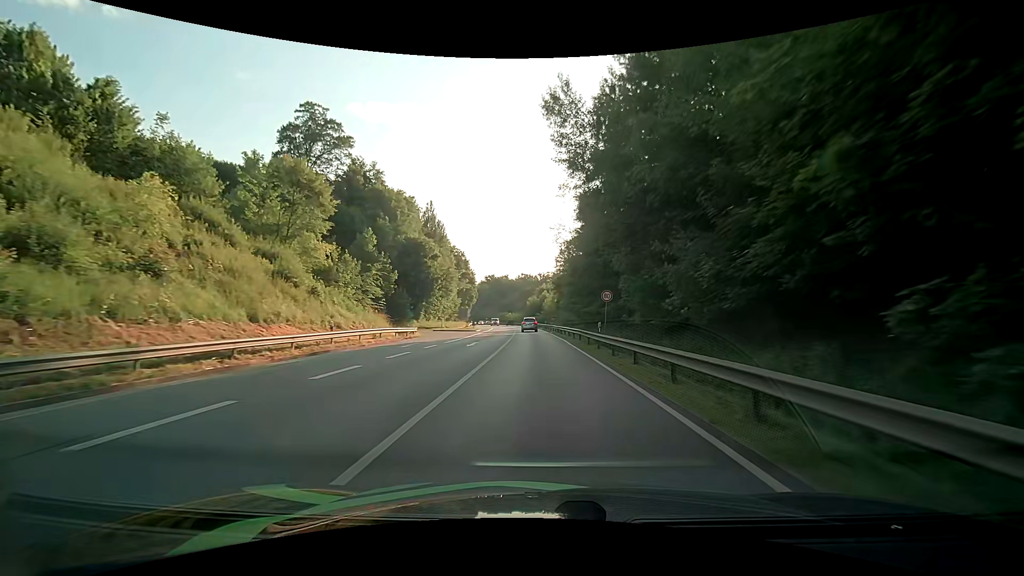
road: primary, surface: asphalt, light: Day
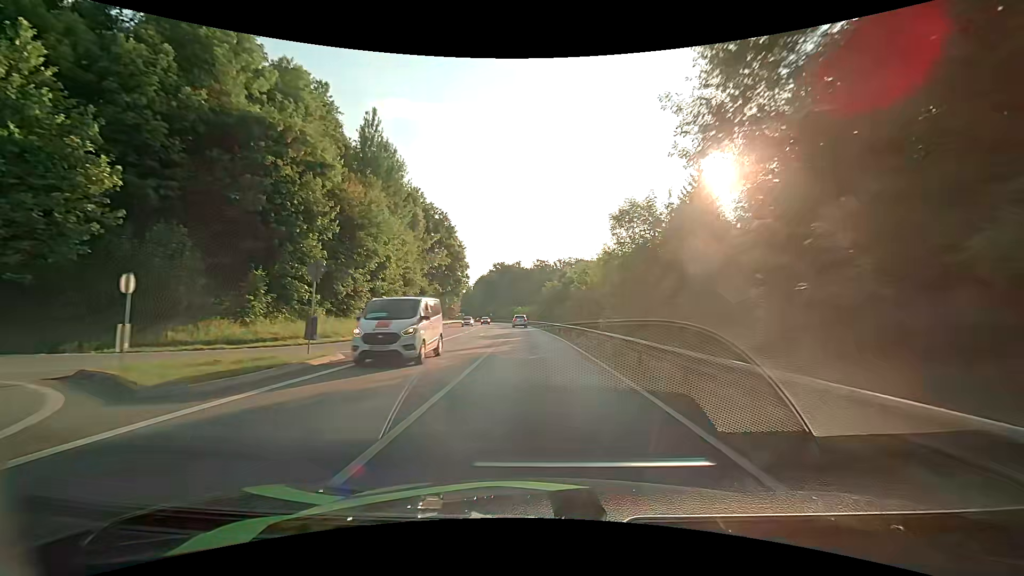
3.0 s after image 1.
(-0.8, +53.8) m; -2°
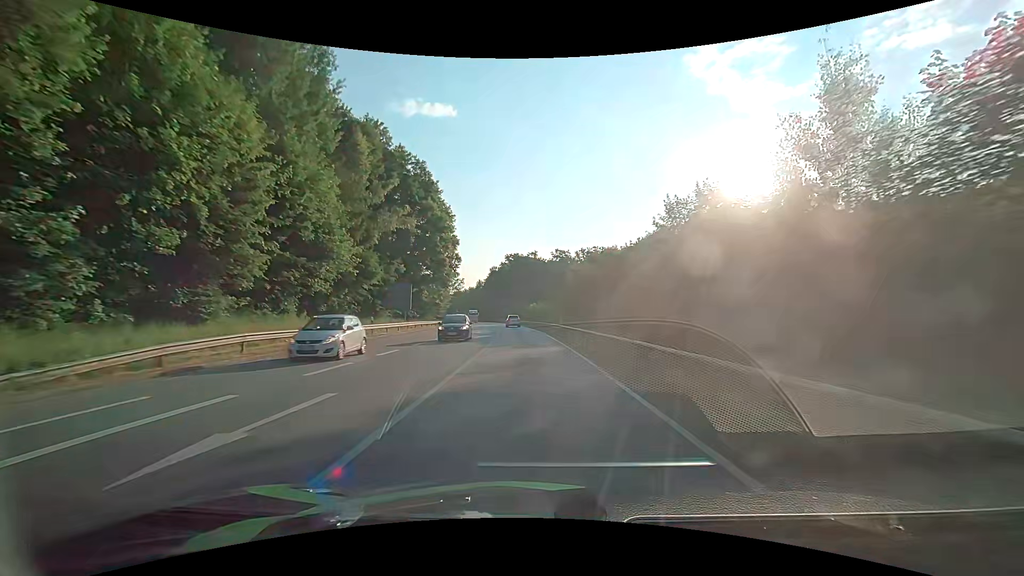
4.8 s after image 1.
(-0.3, +34.1) m; -1°
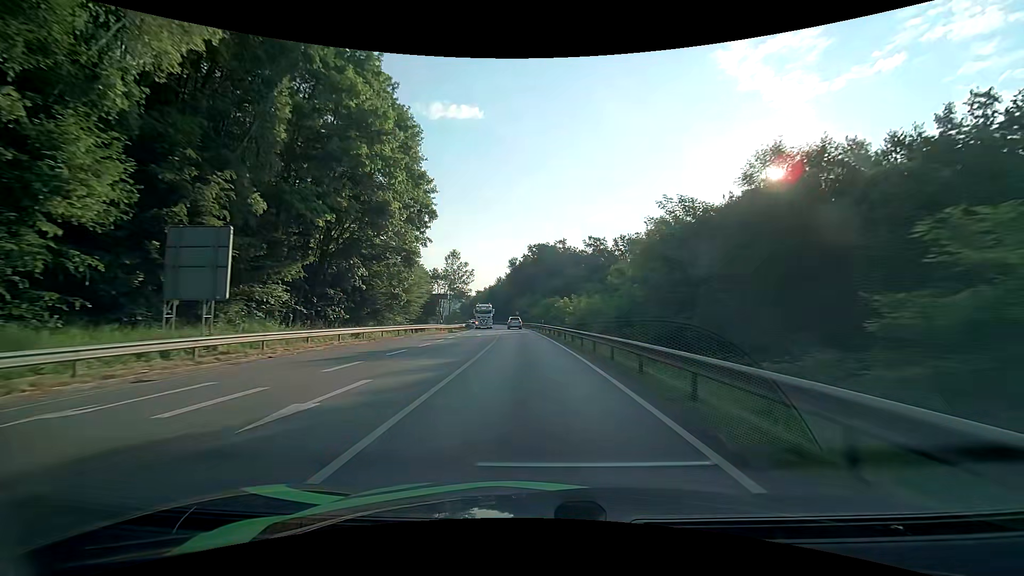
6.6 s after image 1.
(-1.0, +35.4) m; -3°
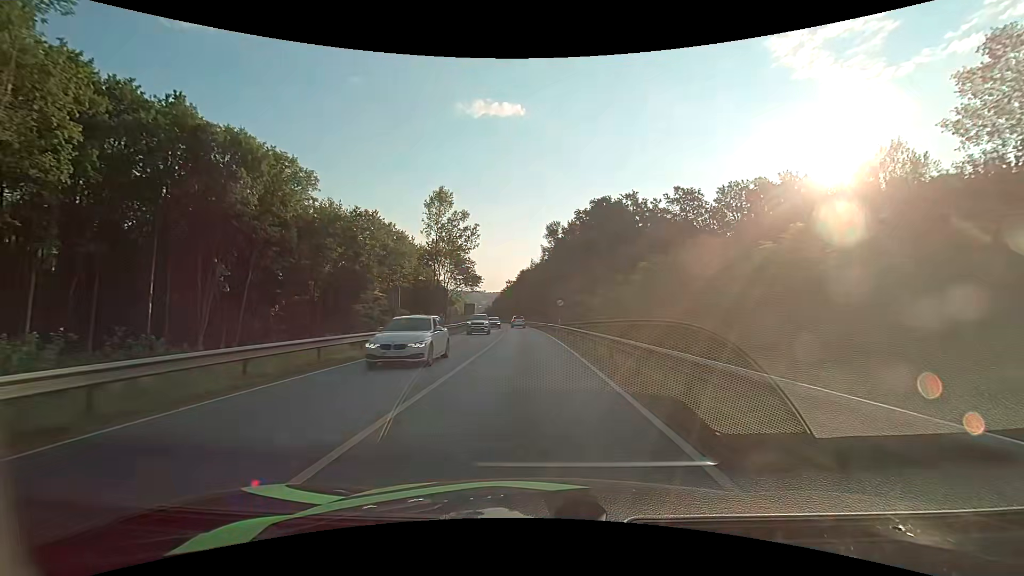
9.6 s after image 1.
(-2.5, +60.4) m; -5°
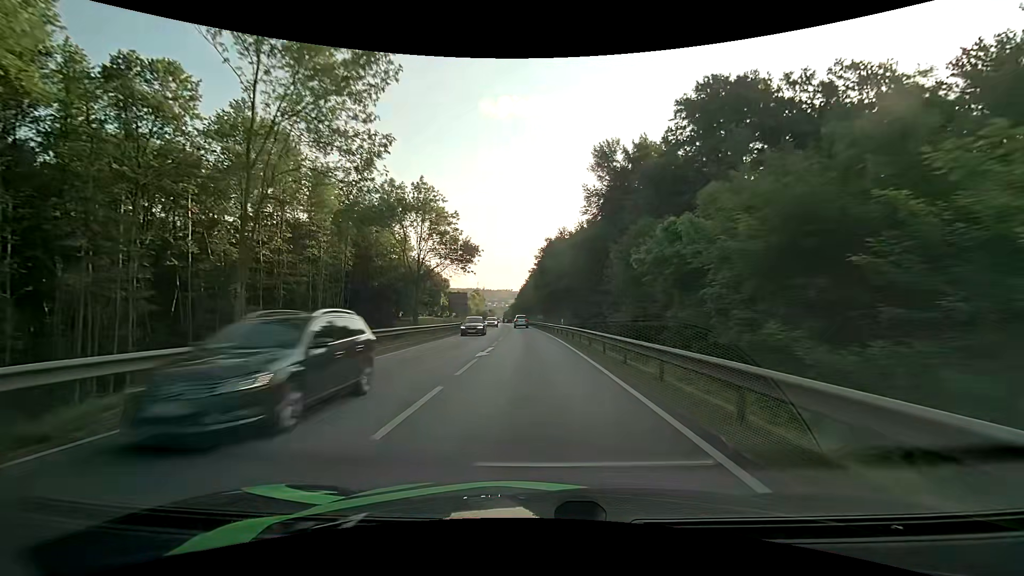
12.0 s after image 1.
(-1.5, +49.7) m; -3°
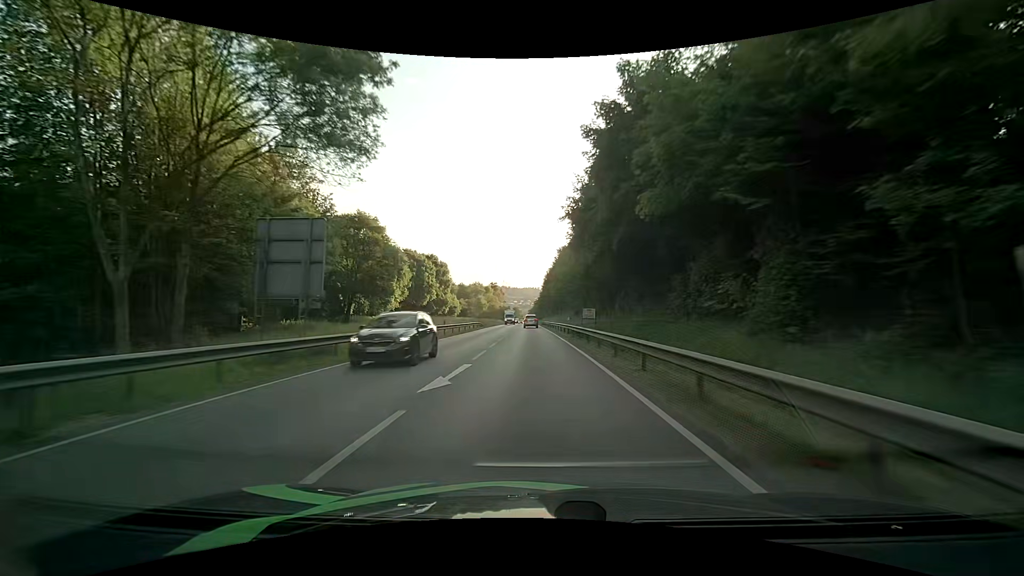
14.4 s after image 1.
(-1.4, +50.7) m; -3°
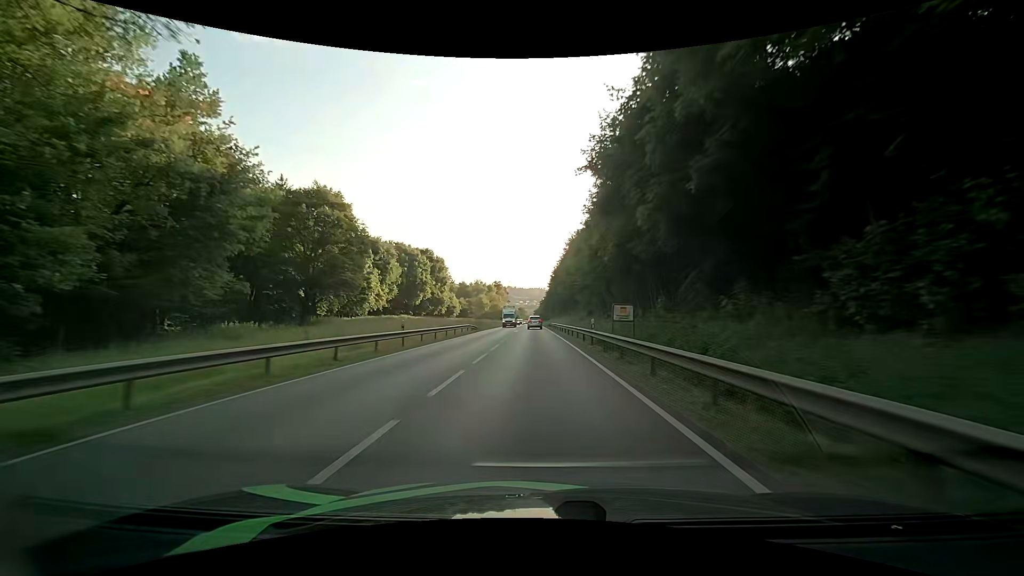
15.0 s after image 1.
(-0.1, +12.5) m; -1°
(0, +10) (0, +20) (0, +30) (0, +40) (-1, +50) (-1, +60) (-1, +70) (-1, +80) (-1, +90) (-1, +100) m
